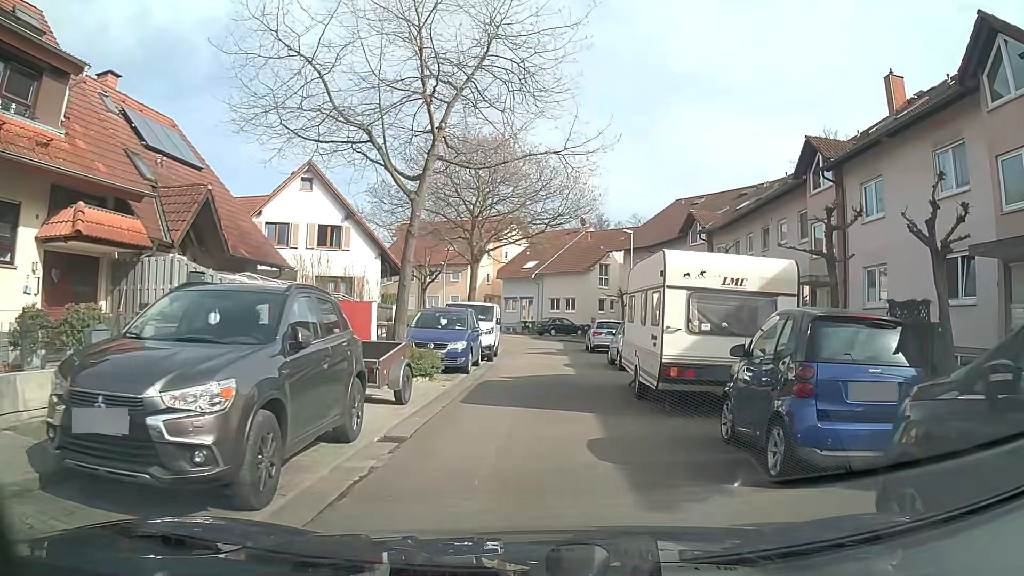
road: residential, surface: asphalt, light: Day
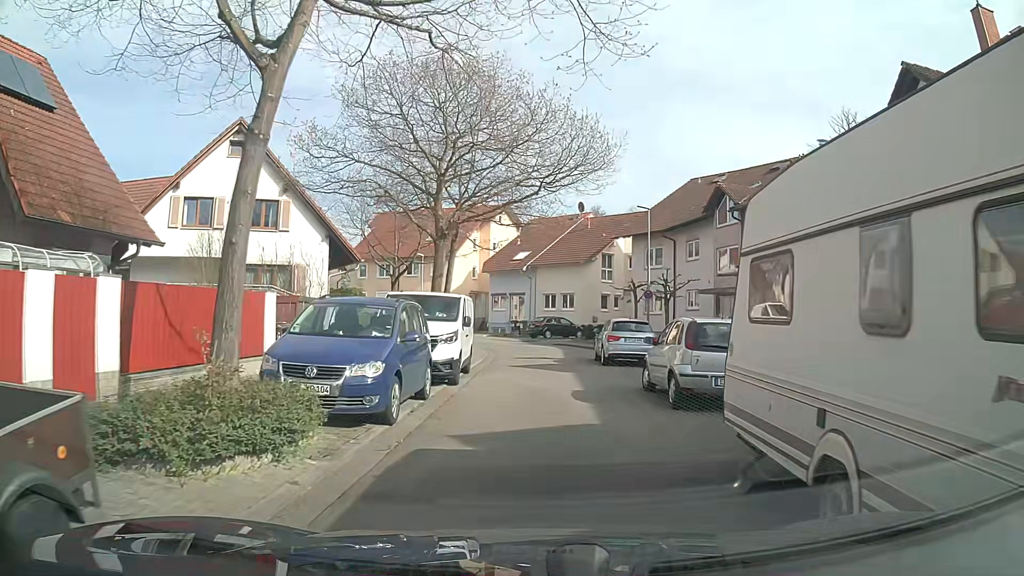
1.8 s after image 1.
(0.0, +8.3) m; 0°
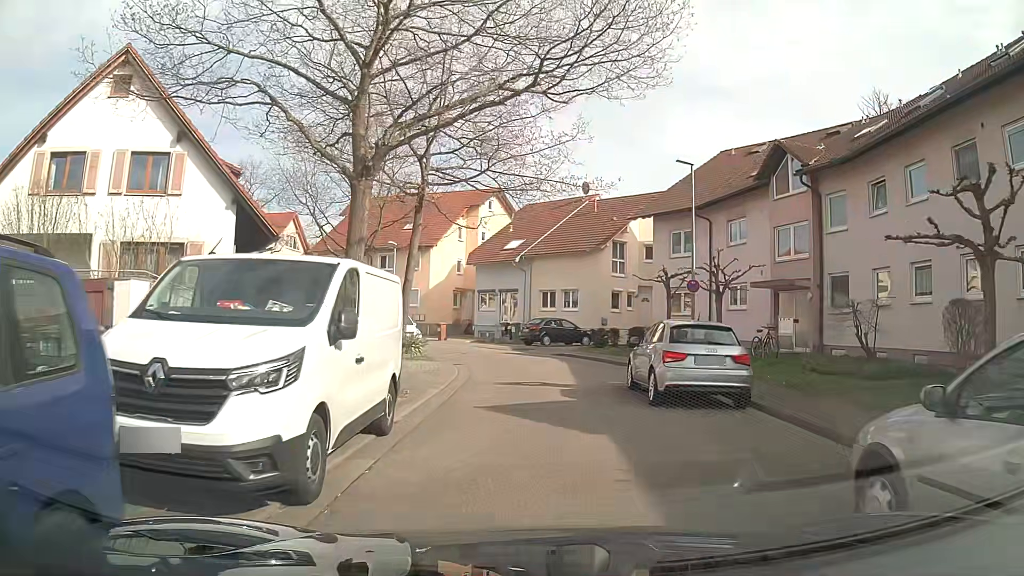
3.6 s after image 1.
(+0.1, +9.2) m; +1°
